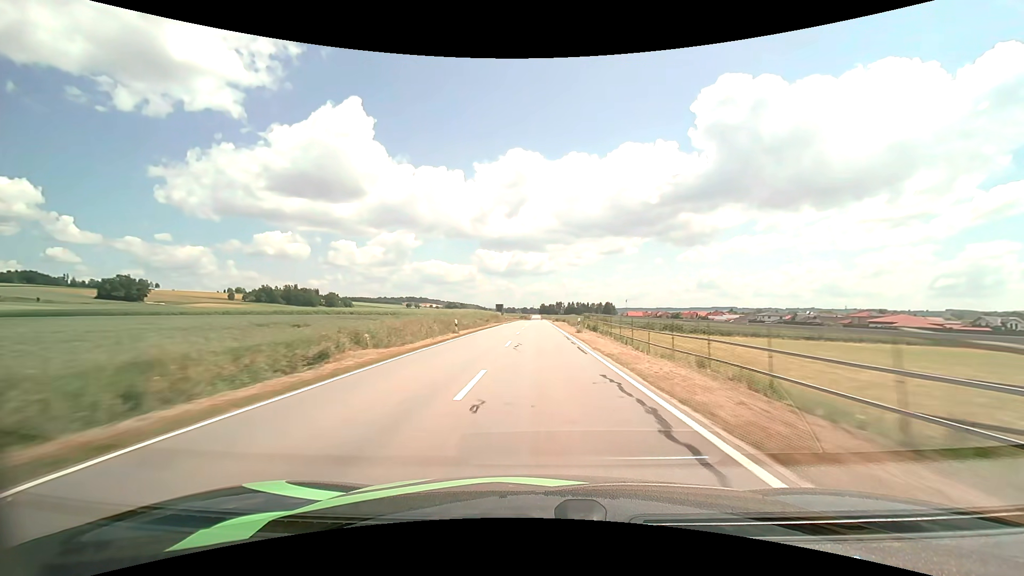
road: tertiary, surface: asphalt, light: Day
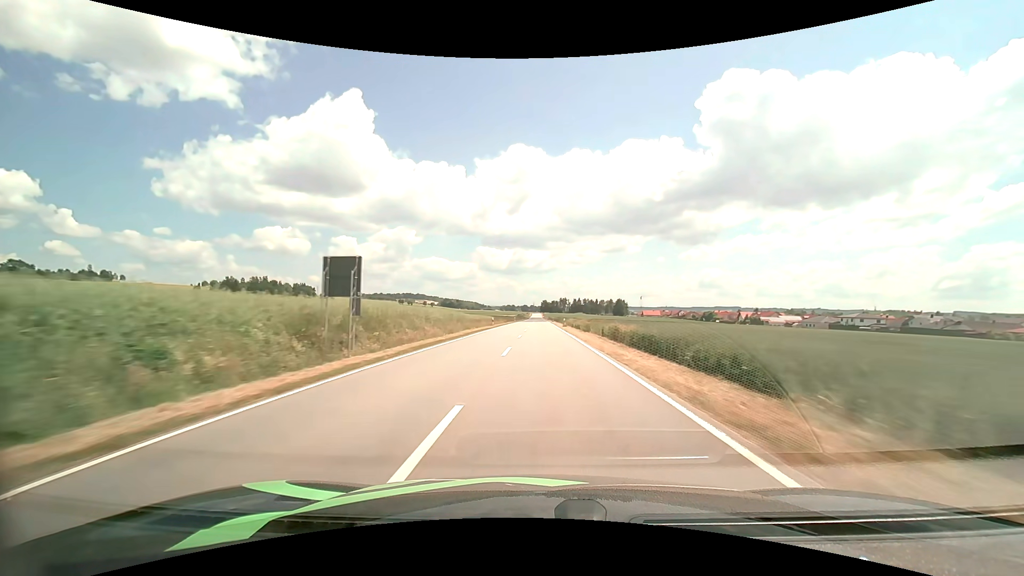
(-0.3, +79.2) m; 0°
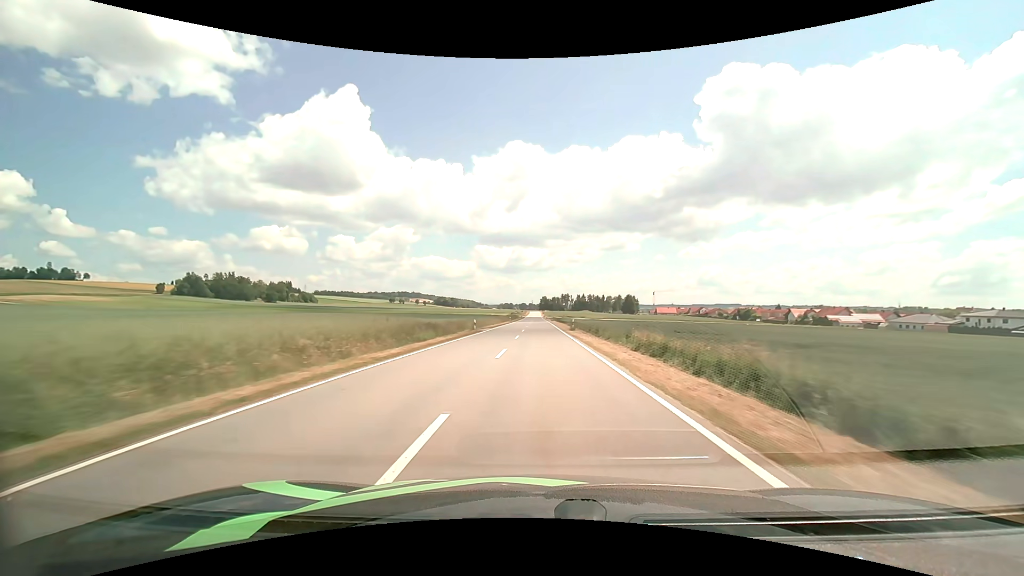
(+0.2, +62.5) m; 0°
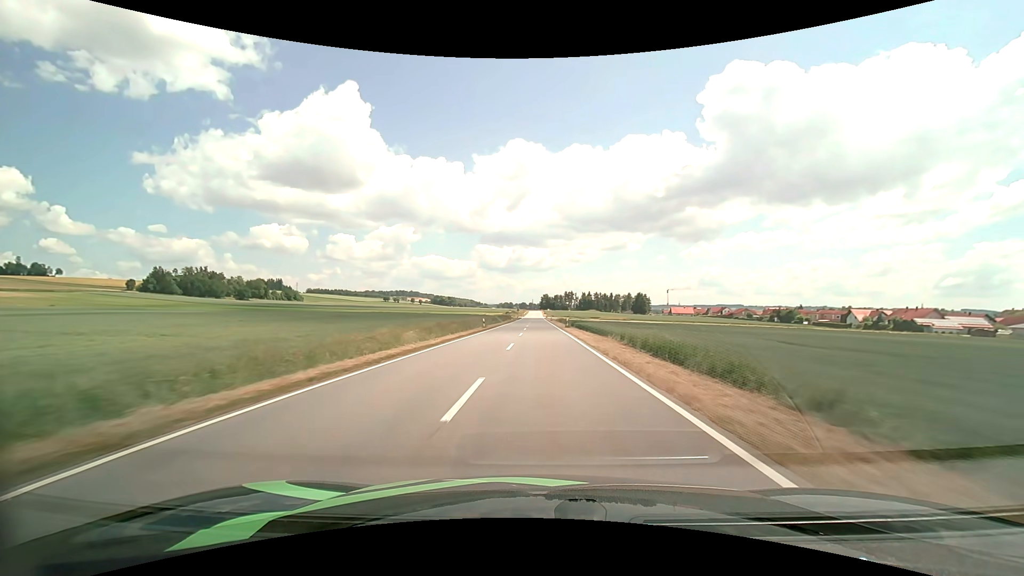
(-0.1, +46.3) m; 0°
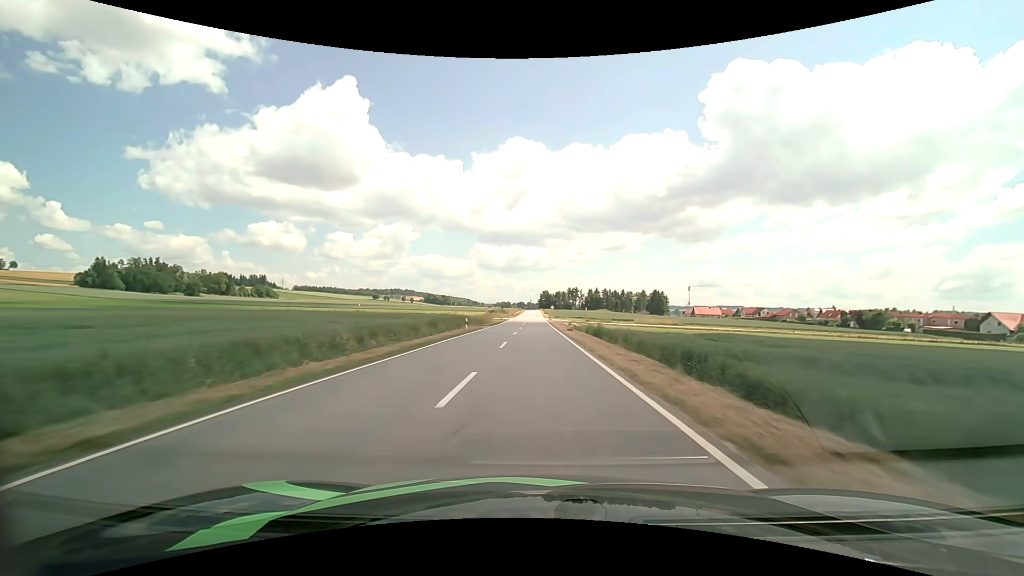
(+0.2, +61.3) m; 0°
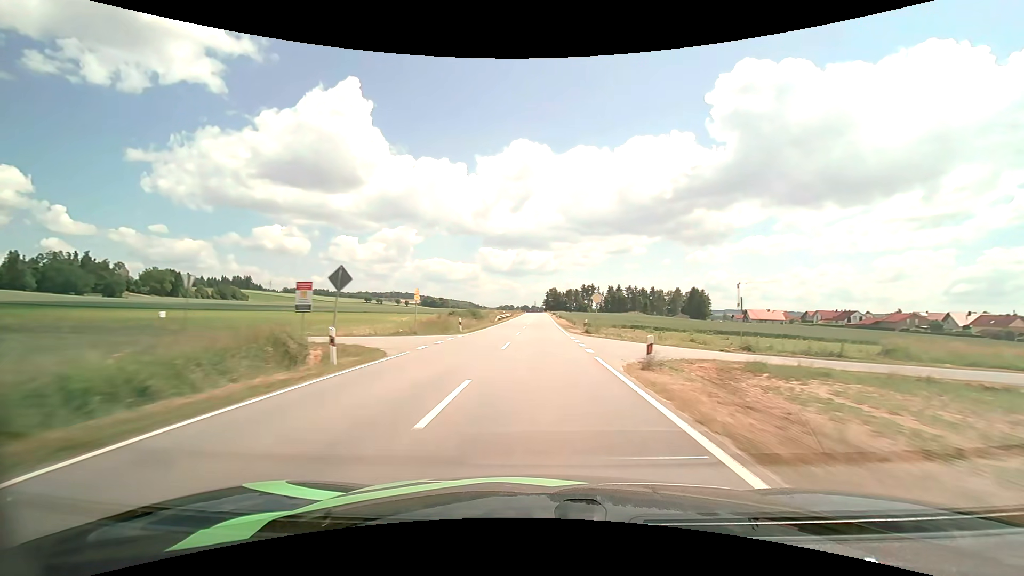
(-0.4, +76.1) m; -1°
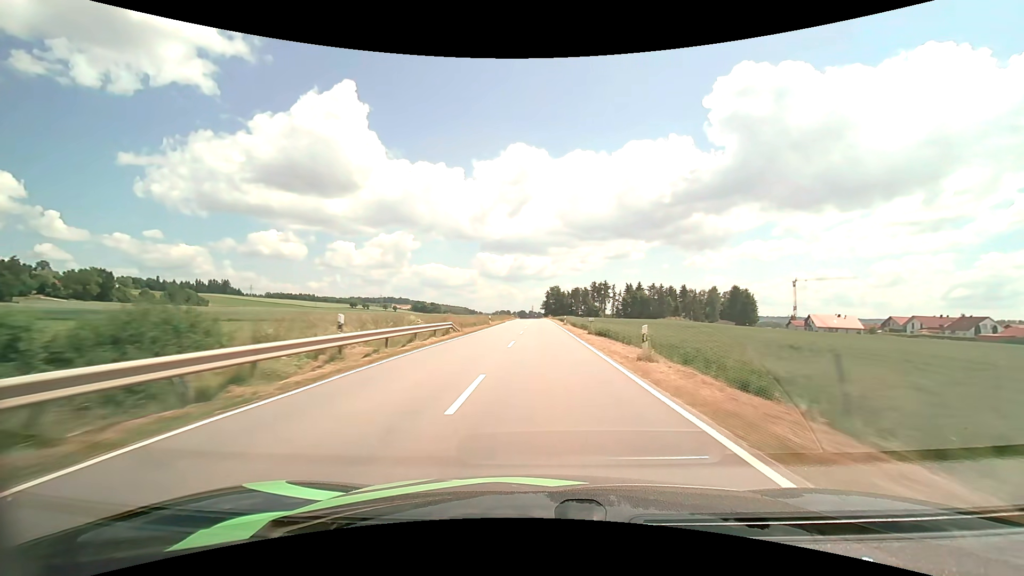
(+0.1, +61.3) m; 0°
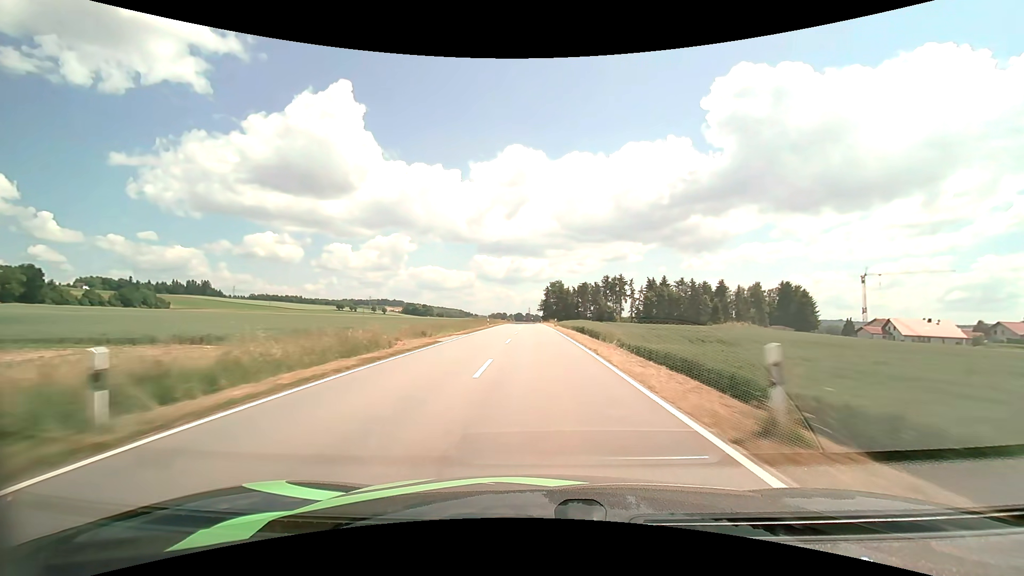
(+0.2, +46.0) m; 0°
(0, +10) (0, +20) (0, +30) (0, +40) (0, +50) (0, +60) (-1, +70) (-1, +80) (-1, +90) (-1, +100) m
